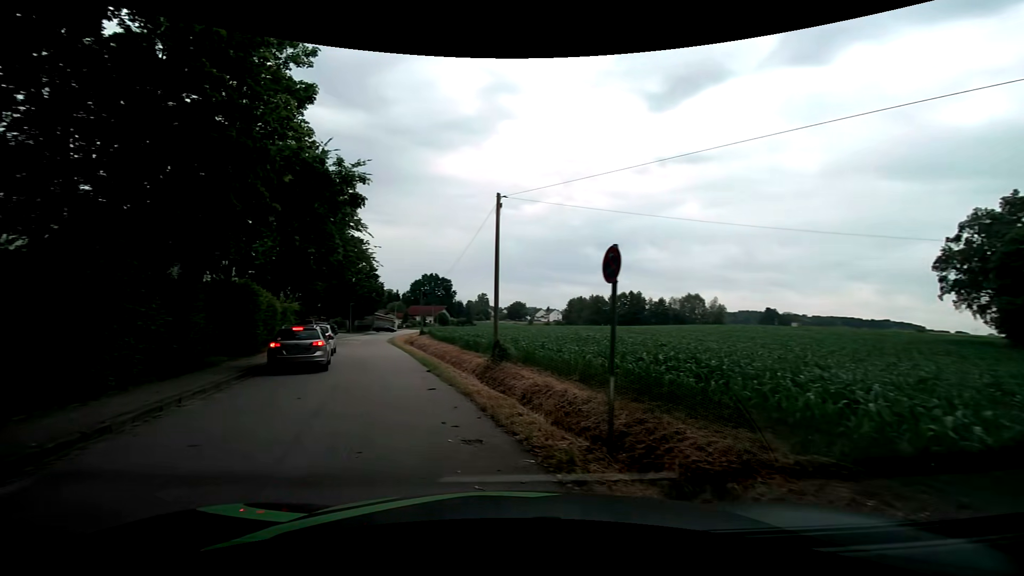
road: residential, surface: asphalt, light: Day
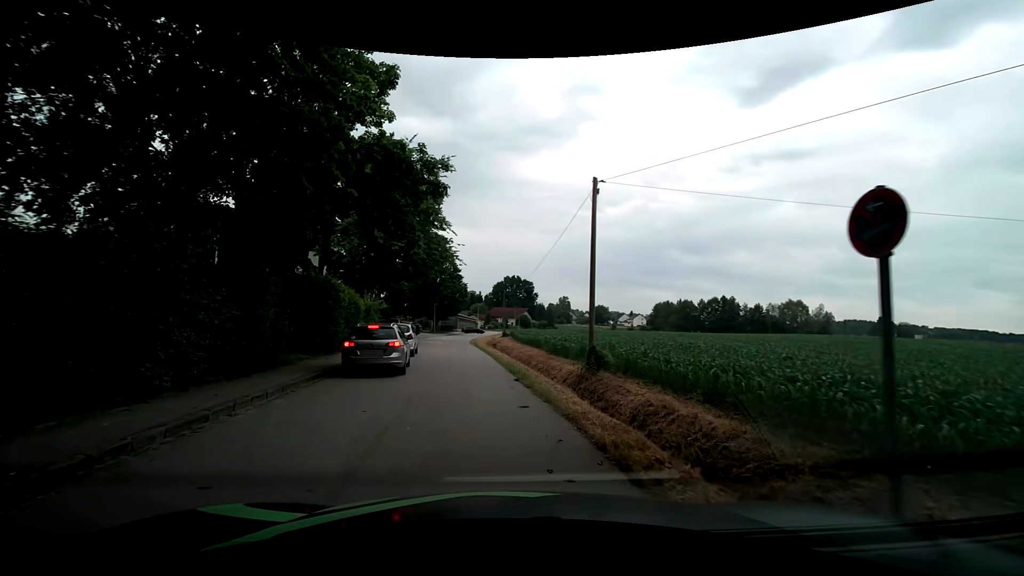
(-0.3, +2.4) m; -10°
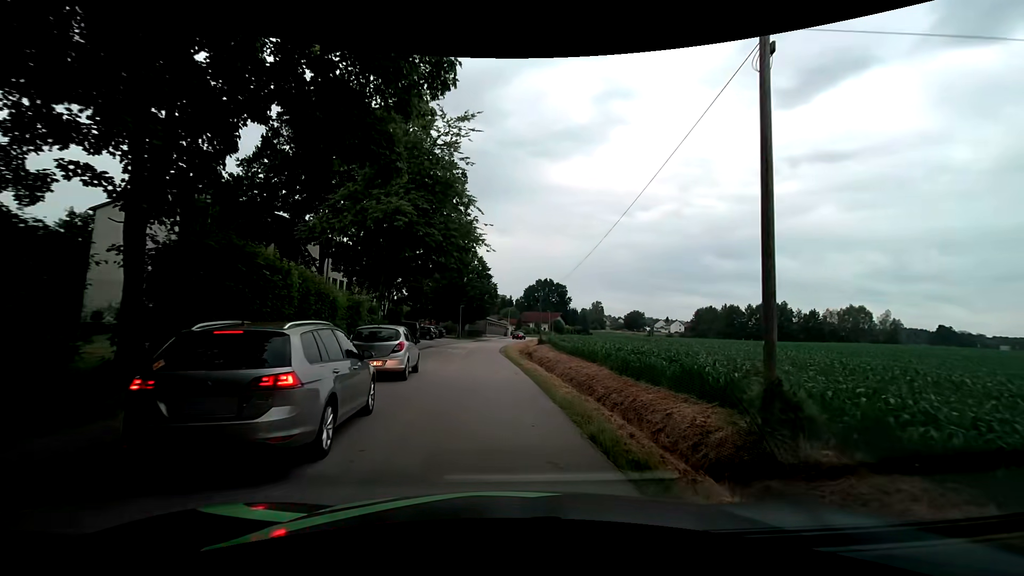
(-0.4, +9.2) m; -3°
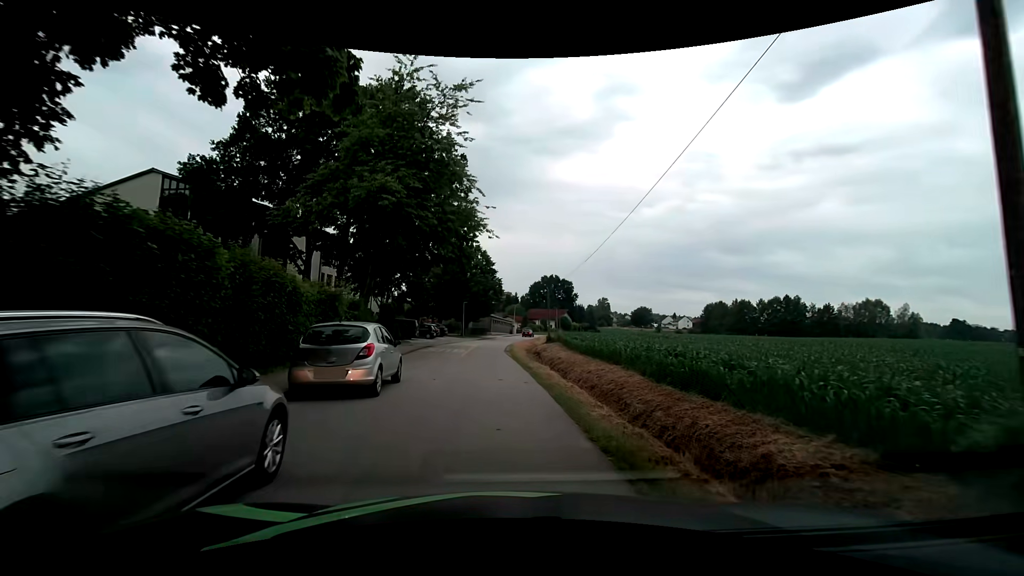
(0.0, +3.7) m; -1°
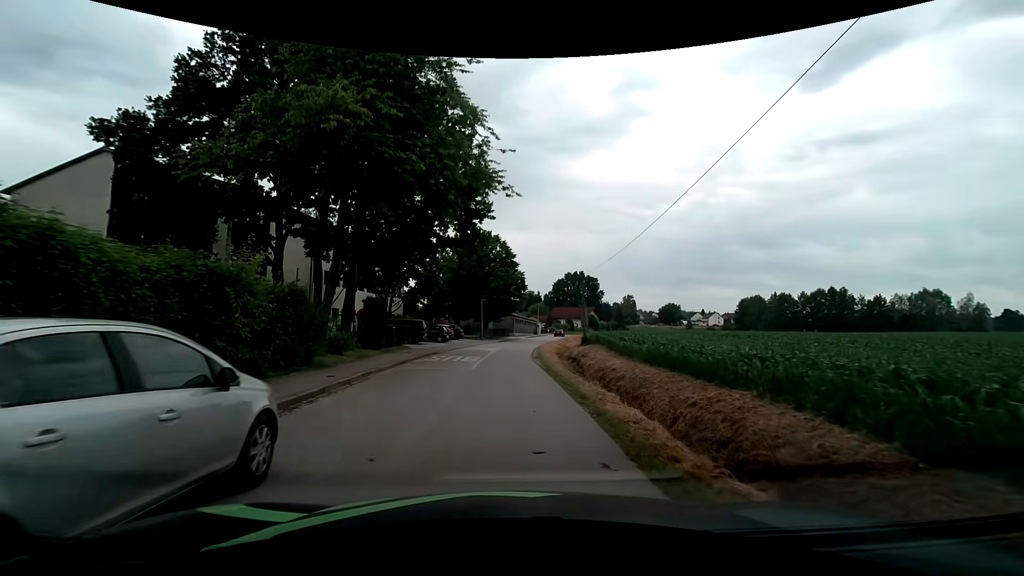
(-0.2, +8.3) m; -2°
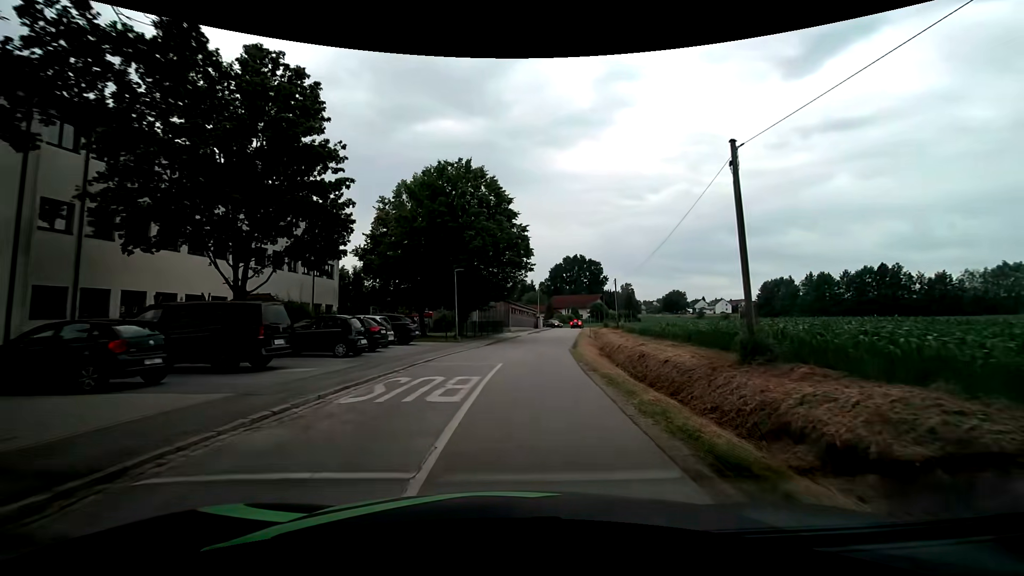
(-0.6, +25.5) m; +1°
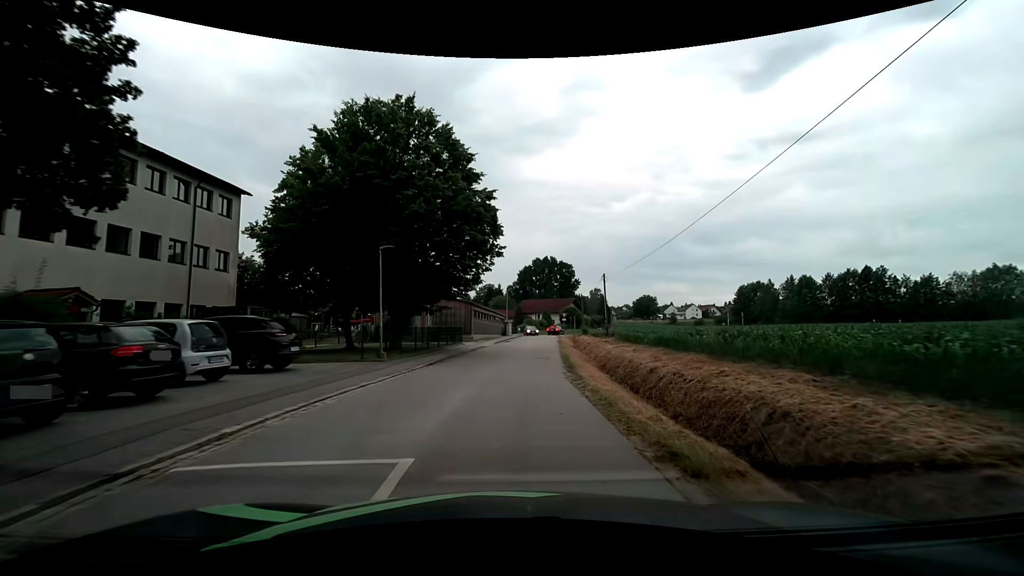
(+0.2, +11.3) m; +3°
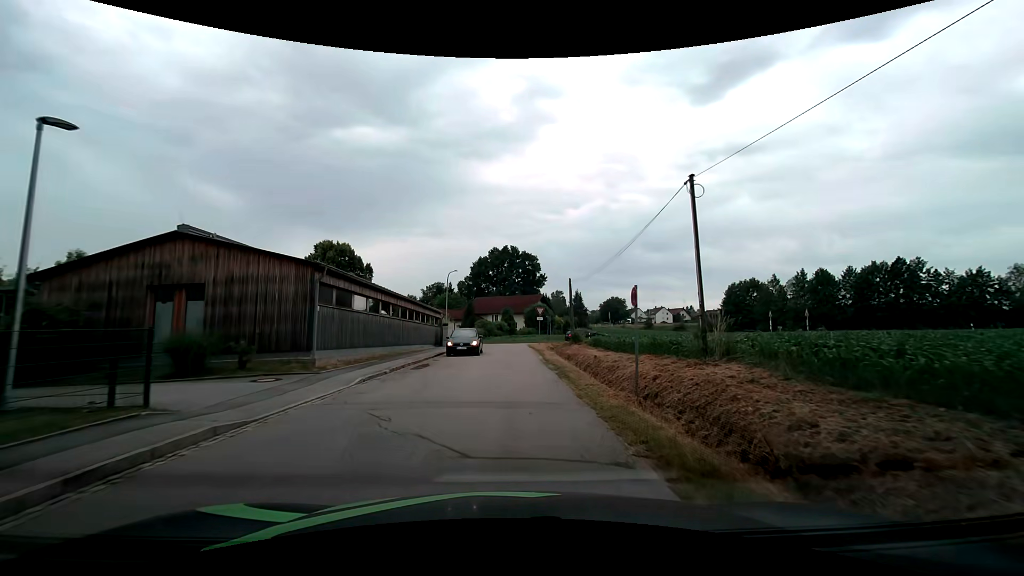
(+1.7, +28.7) m; +5°
